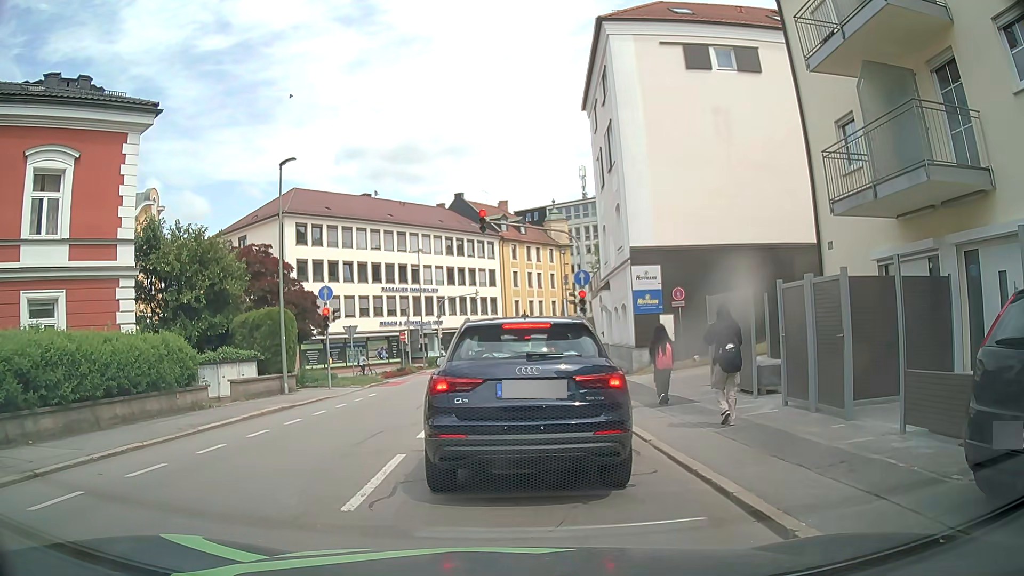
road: tertiary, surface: asphalt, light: Day
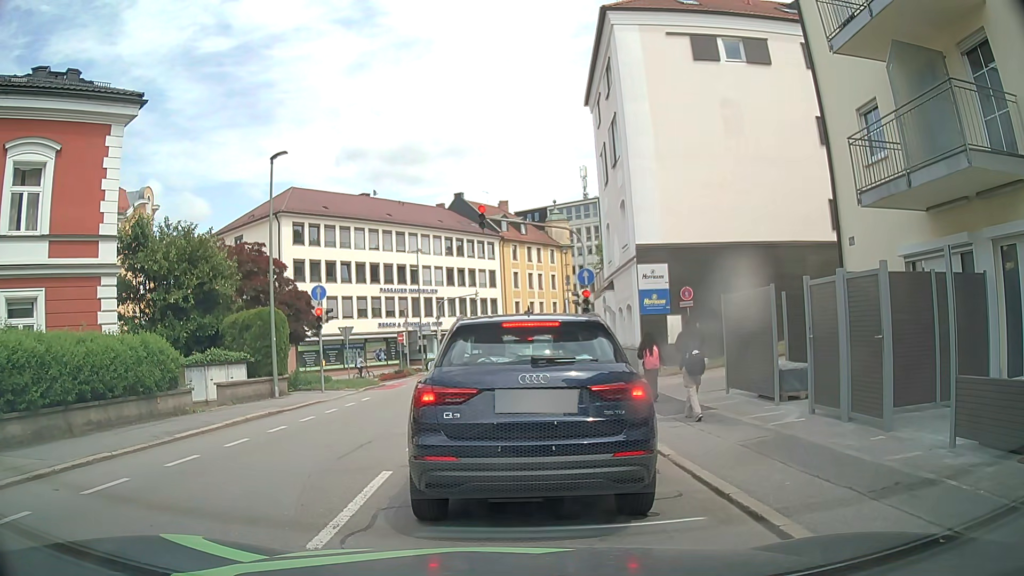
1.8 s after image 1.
(0.0, +1.0) m; 0°
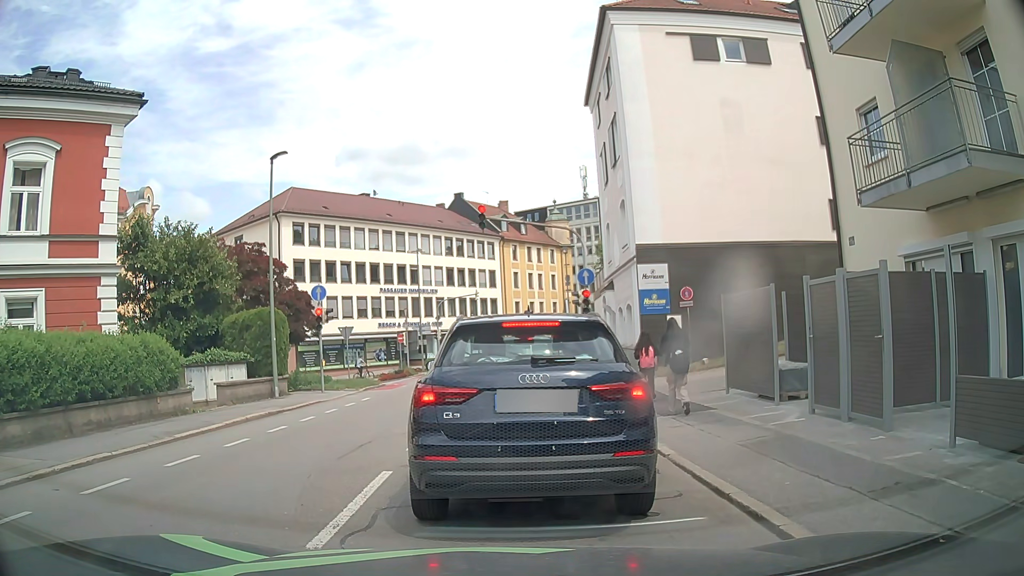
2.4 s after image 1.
(0.0, 0.0) m; 0°
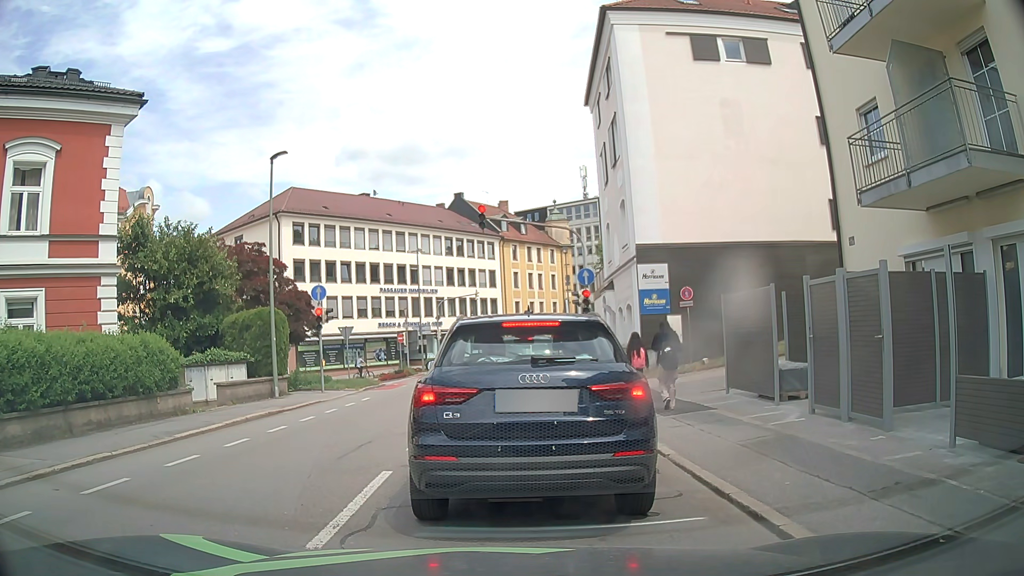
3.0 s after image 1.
(0.0, 0.0) m; 0°
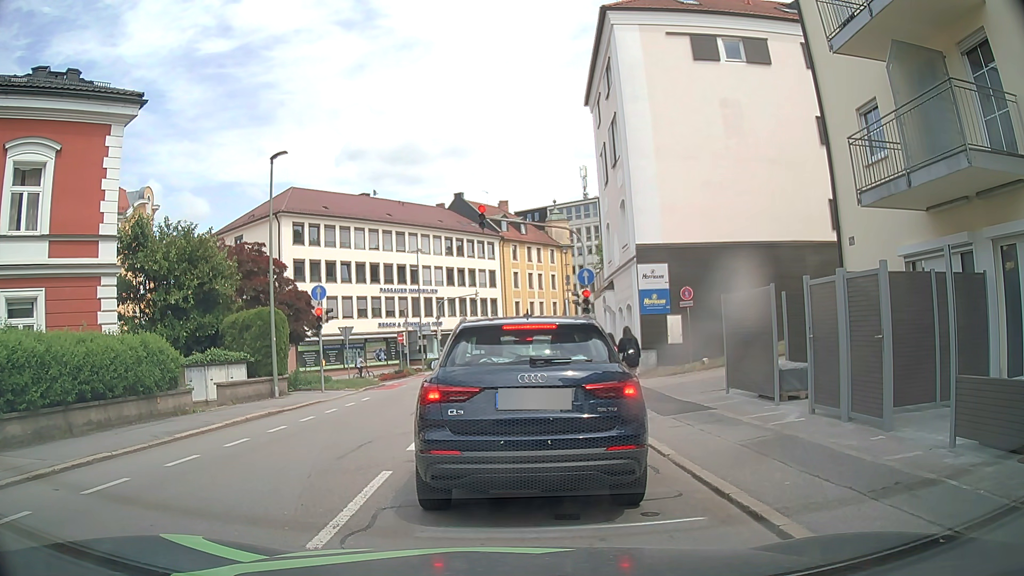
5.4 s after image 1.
(0.0, 0.0) m; 0°
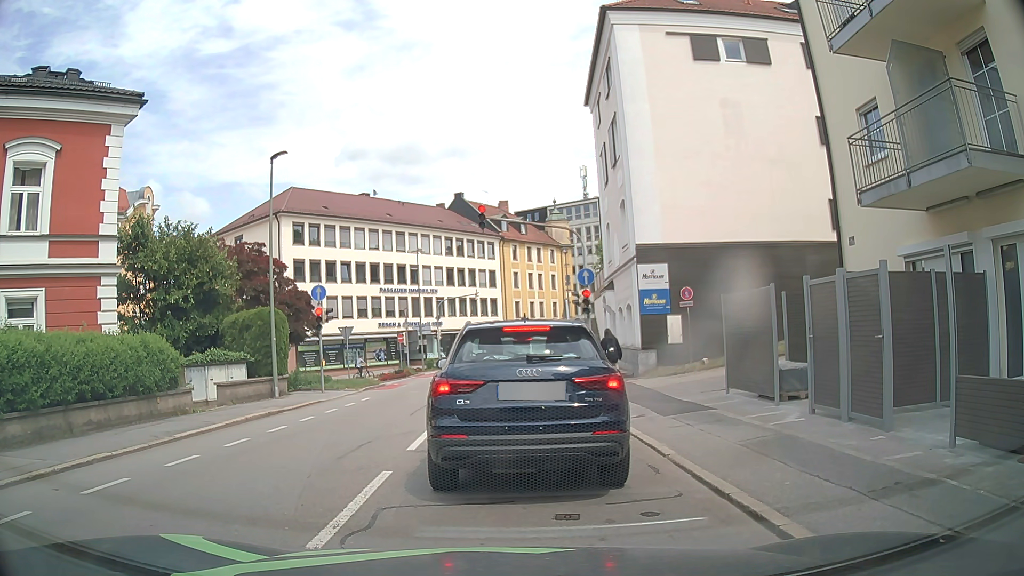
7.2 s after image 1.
(0.0, 0.0) m; 0°
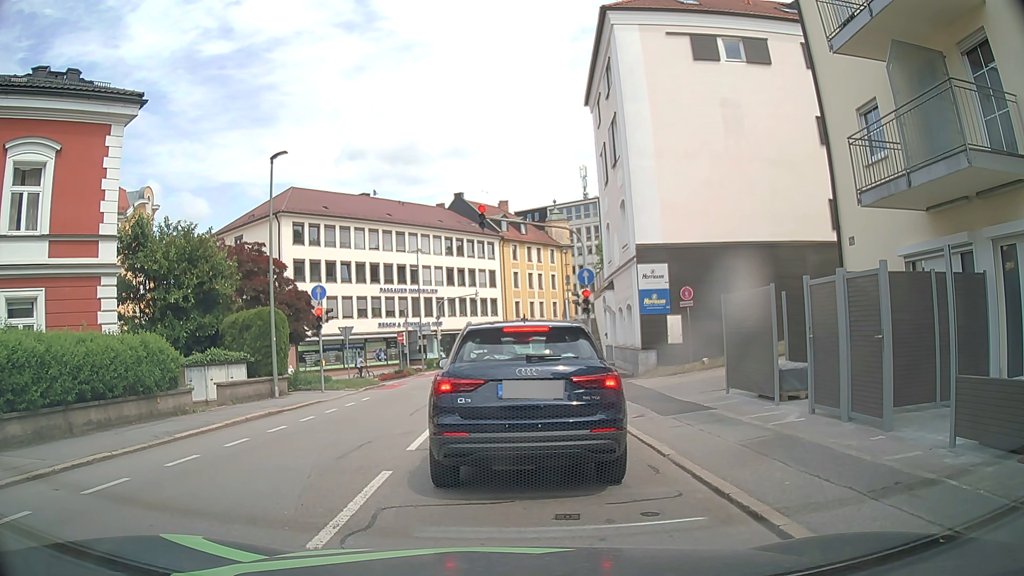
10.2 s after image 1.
(0.0, 0.0) m; 0°
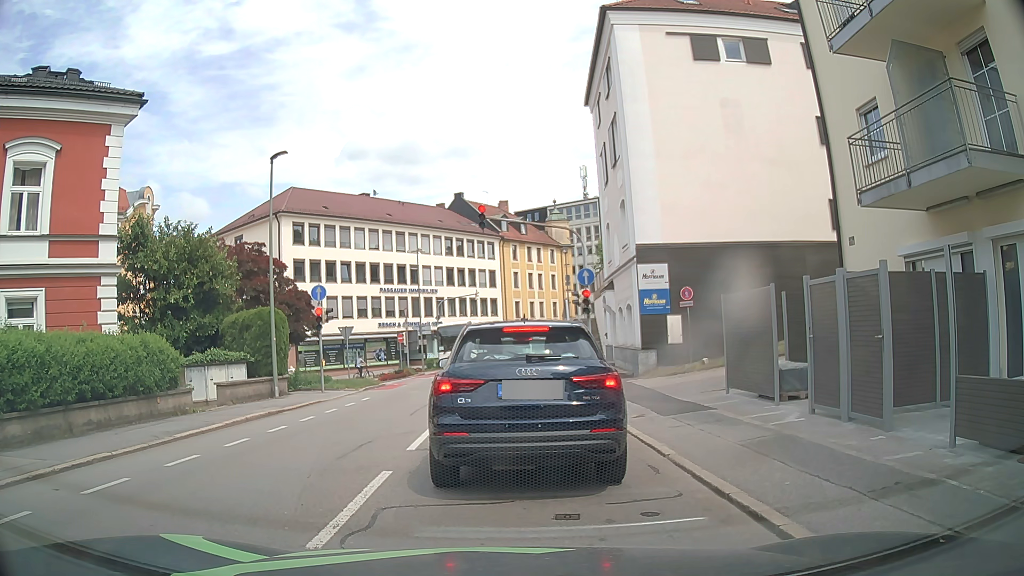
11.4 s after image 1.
(0.0, 0.0) m; 0°
